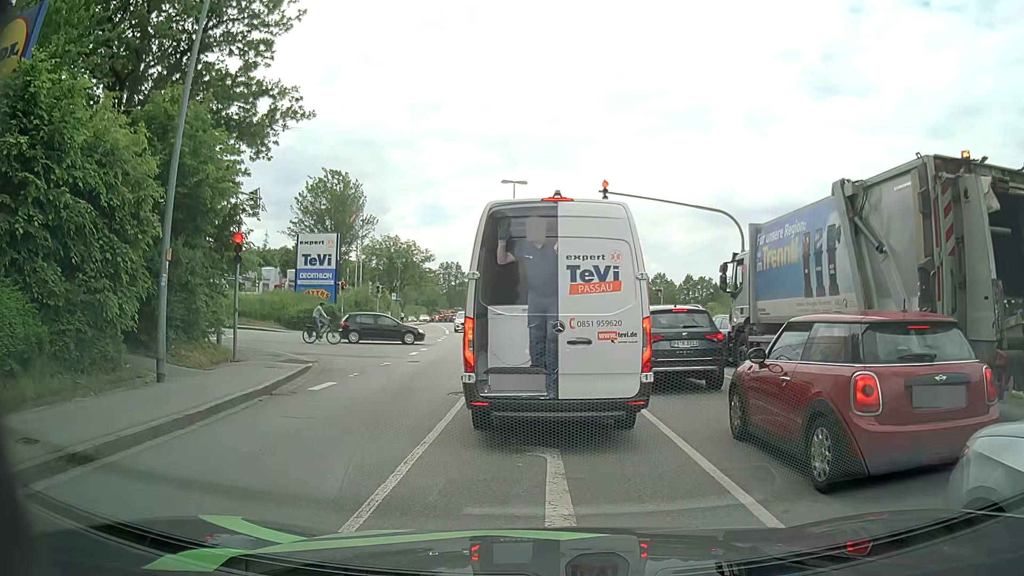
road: tertiary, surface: asphalt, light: Day
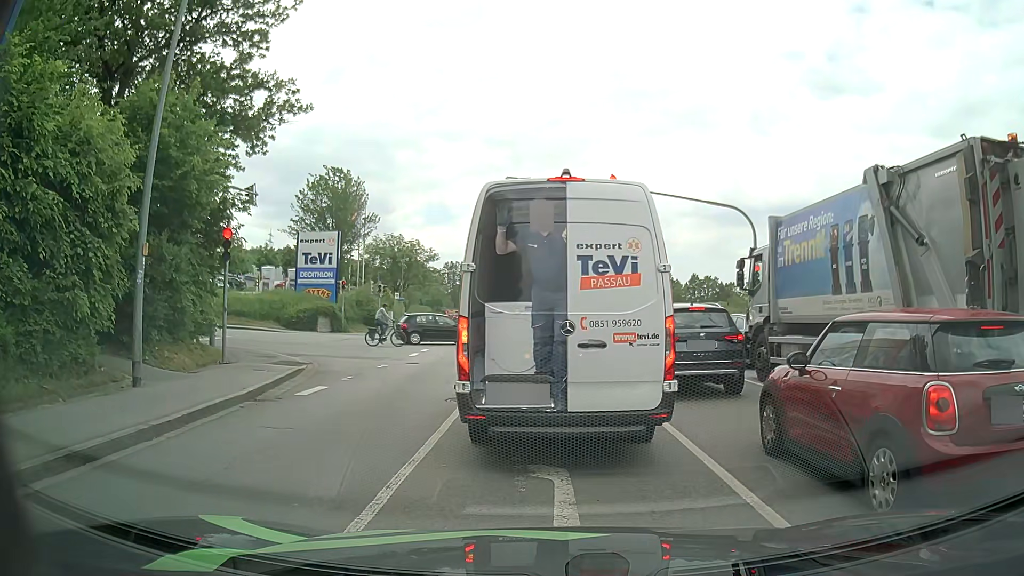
(0.0, +0.9) m; 0°
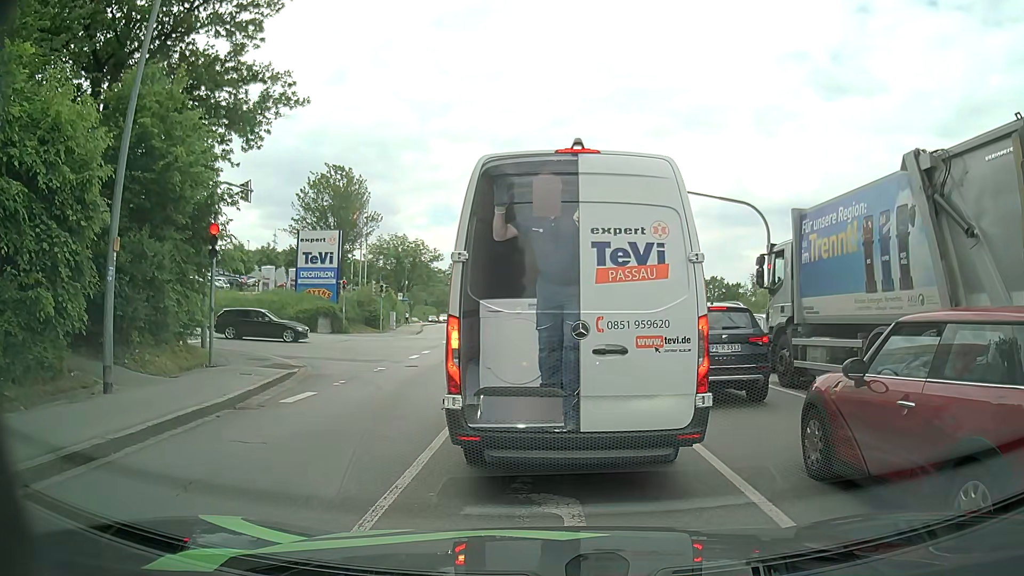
(0.0, +0.9) m; 0°
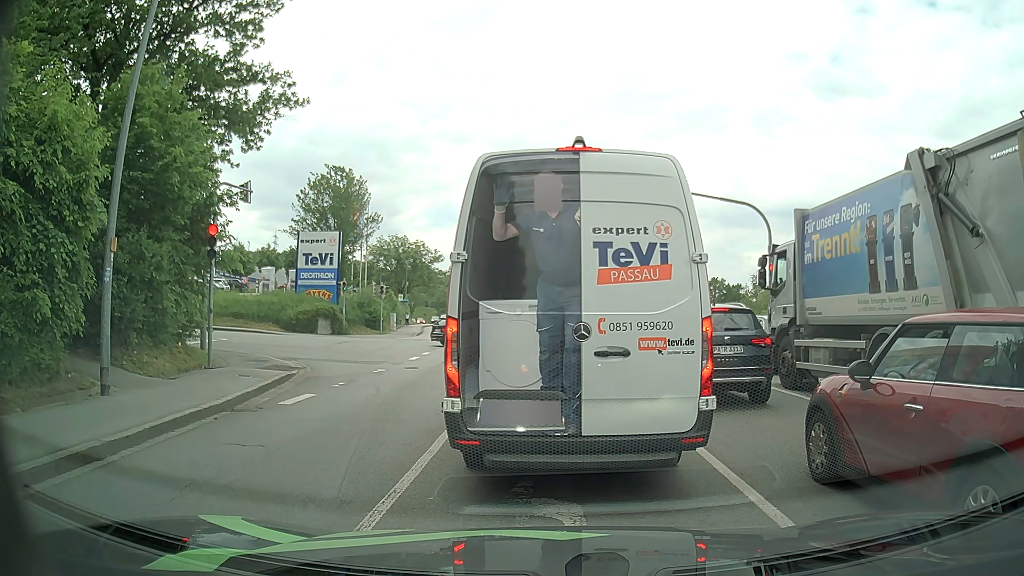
(0.0, +0.2) m; 0°
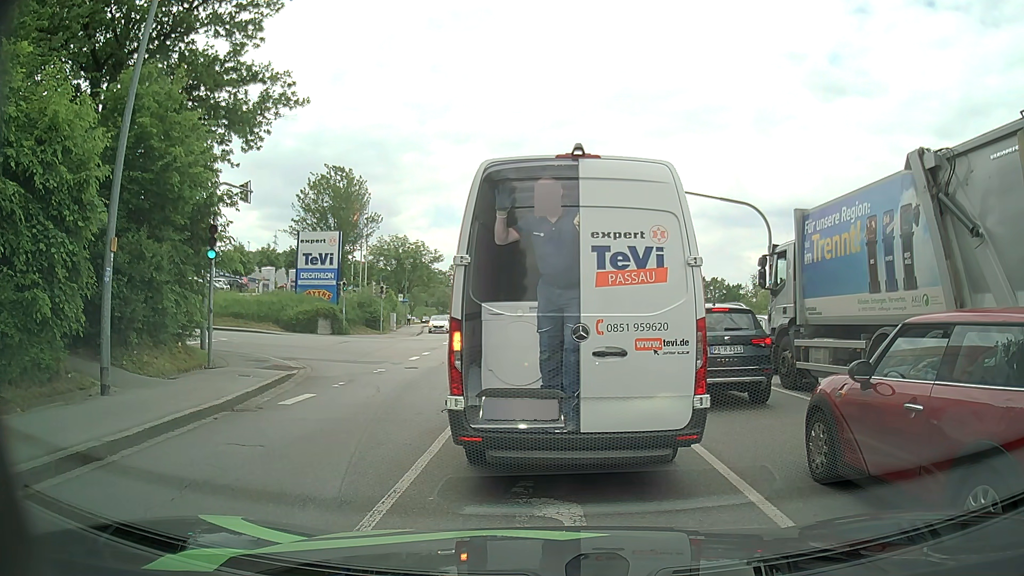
(0.0, 0.0) m; 0°
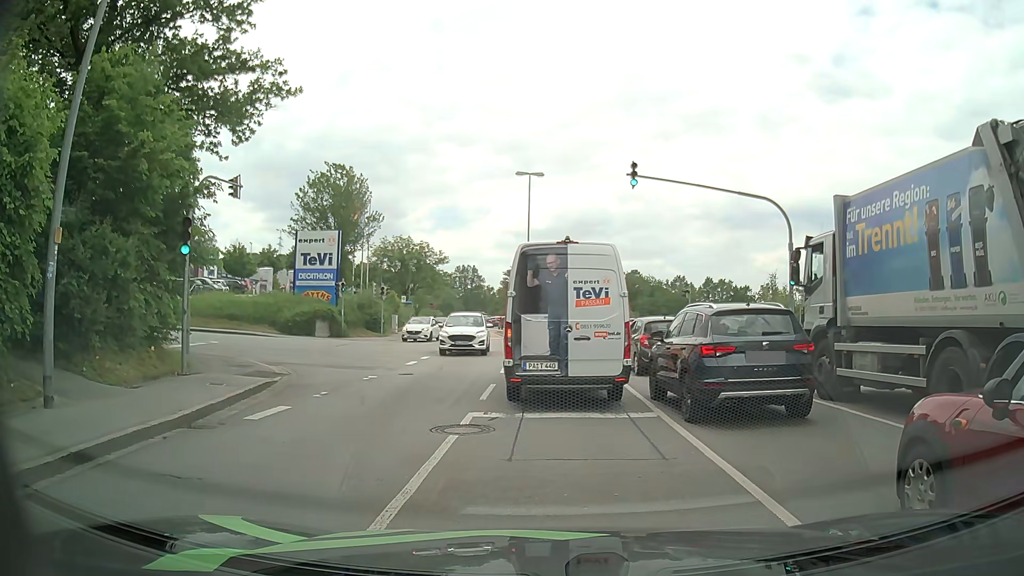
(0.0, +1.6) m; 0°
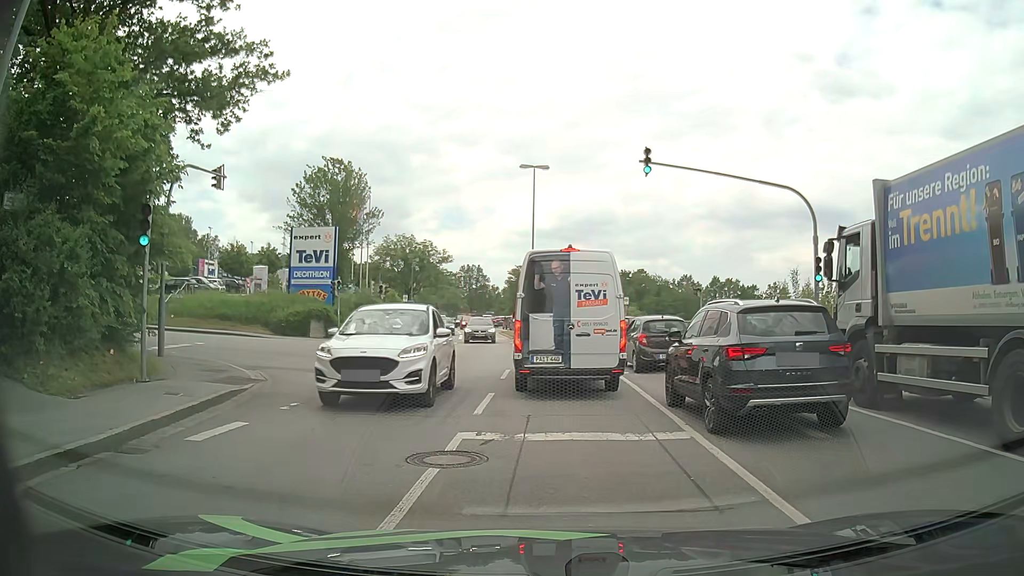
(0.0, +2.0) m; -1°
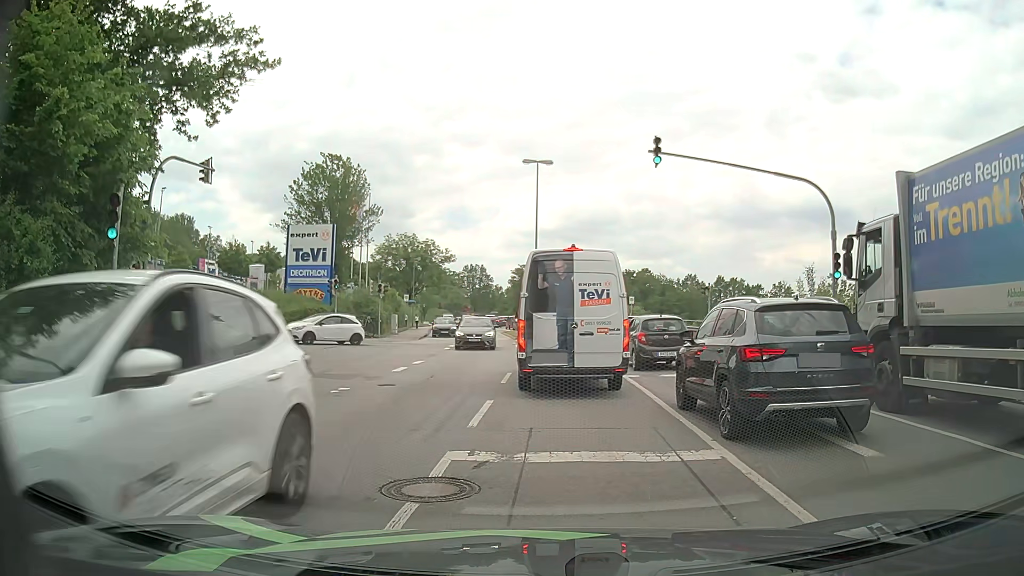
(0.0, +1.3) m; +1°
